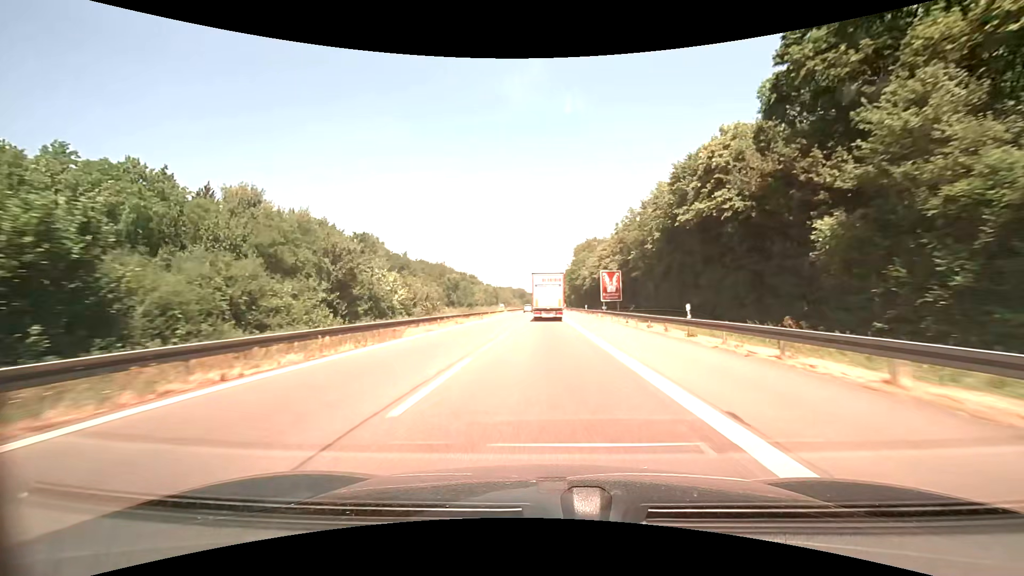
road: motorway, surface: asphalt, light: Day
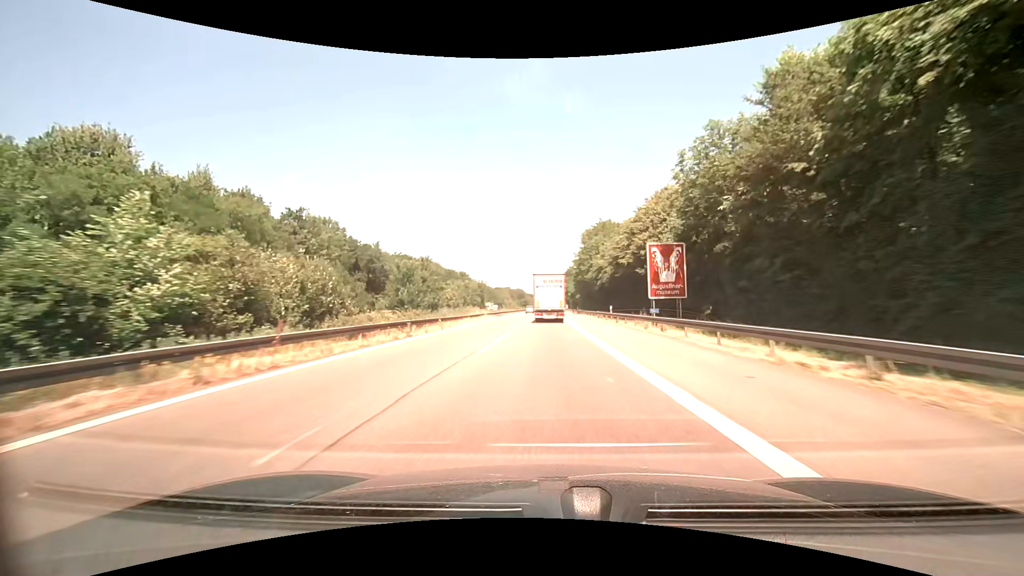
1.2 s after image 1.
(+0.1, +27.4) m; 0°
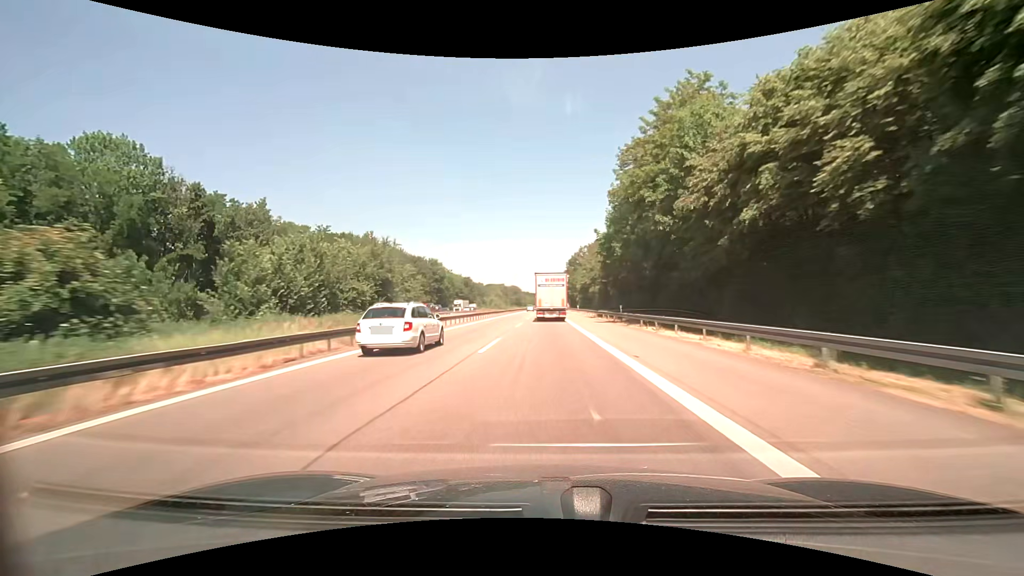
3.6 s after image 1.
(+0.1, +54.8) m; 0°
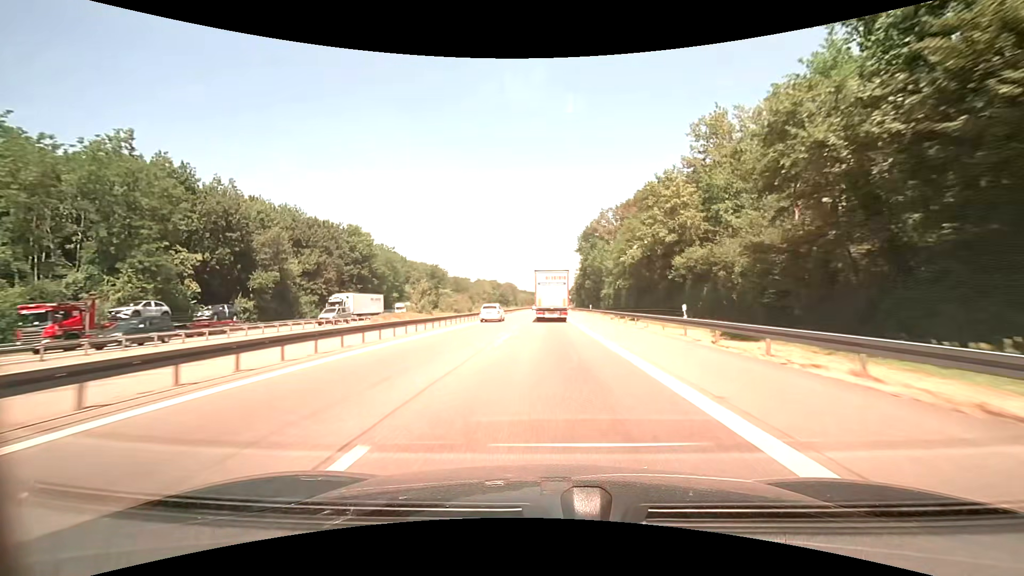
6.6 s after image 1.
(+0.3, +69.5) m; 0°
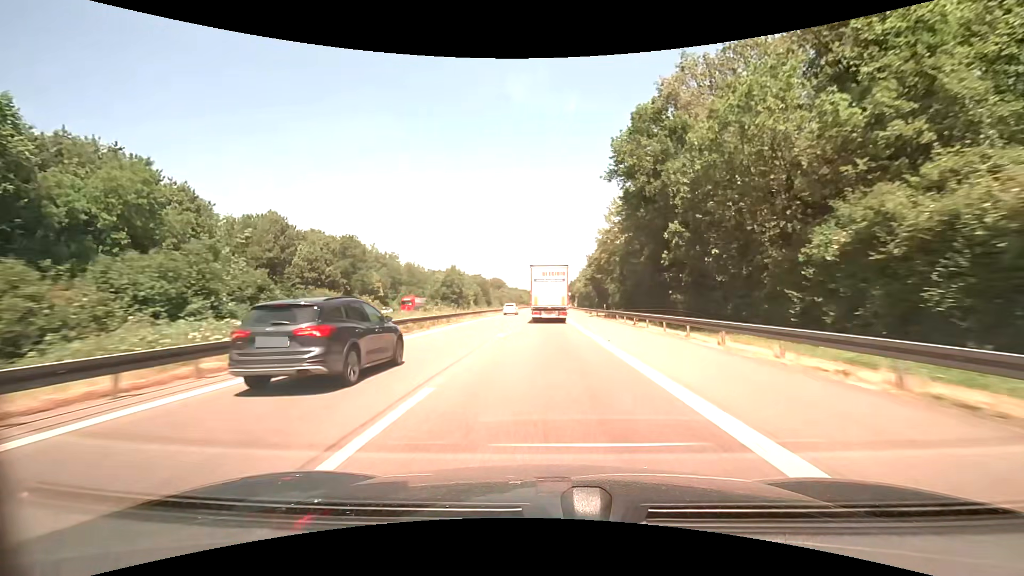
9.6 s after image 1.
(+0.7, +69.2) m; +1°
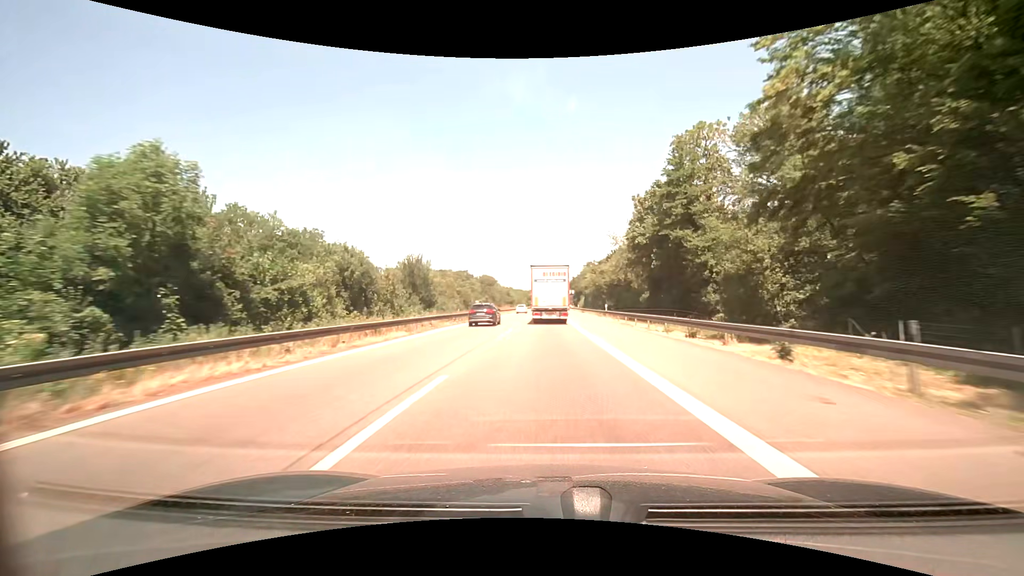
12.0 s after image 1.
(+0.1, +52.4) m; 0°
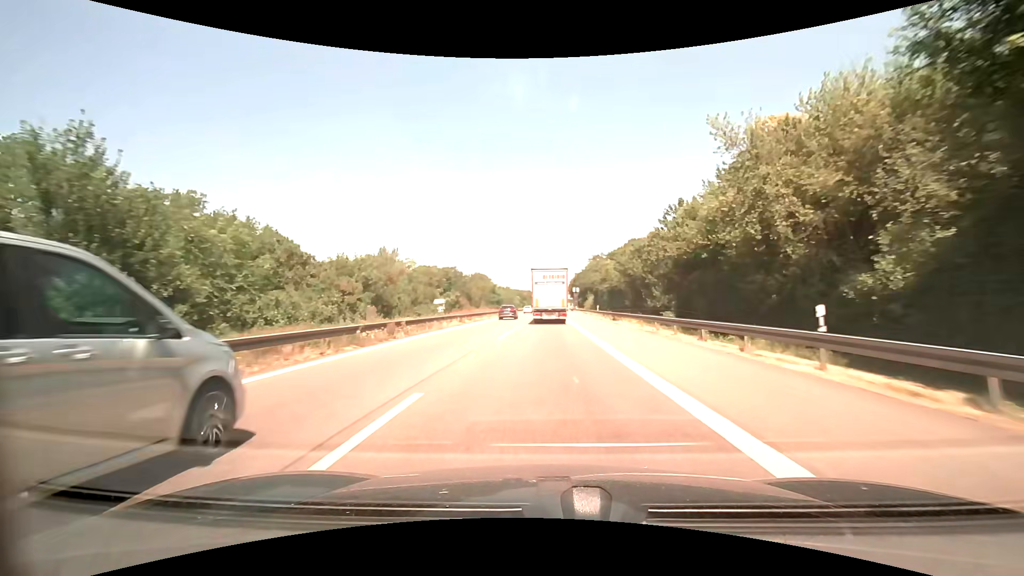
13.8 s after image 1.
(0.0, +37.5) m; 0°
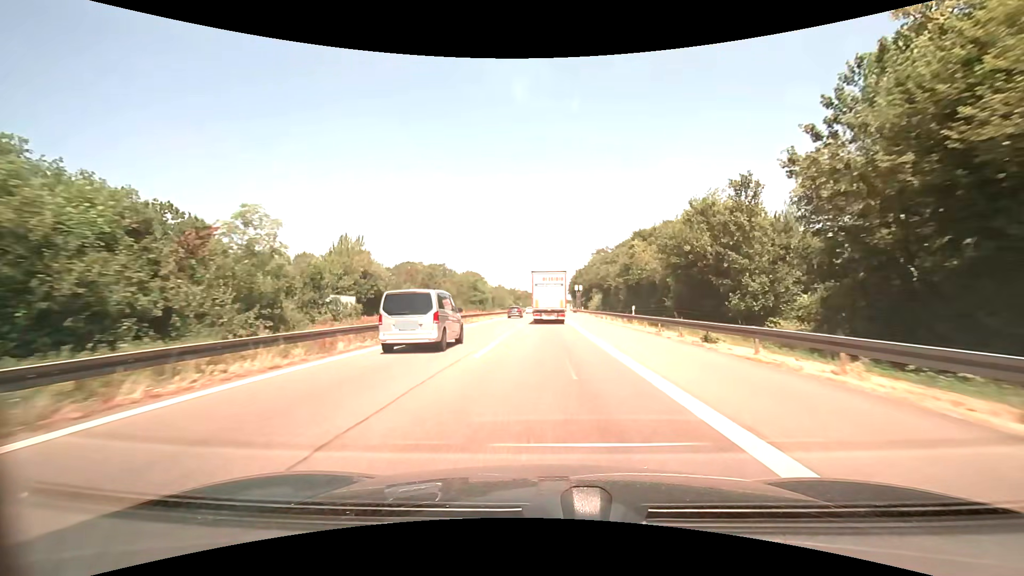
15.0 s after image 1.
(0.0, +24.8) m; 0°
(0, +10) (0, +20) (0, +30) (0, +40) (0, +50) (+1, +60) (+1, +70) (+1, +80) (+1, +90) (+1, +100) m
